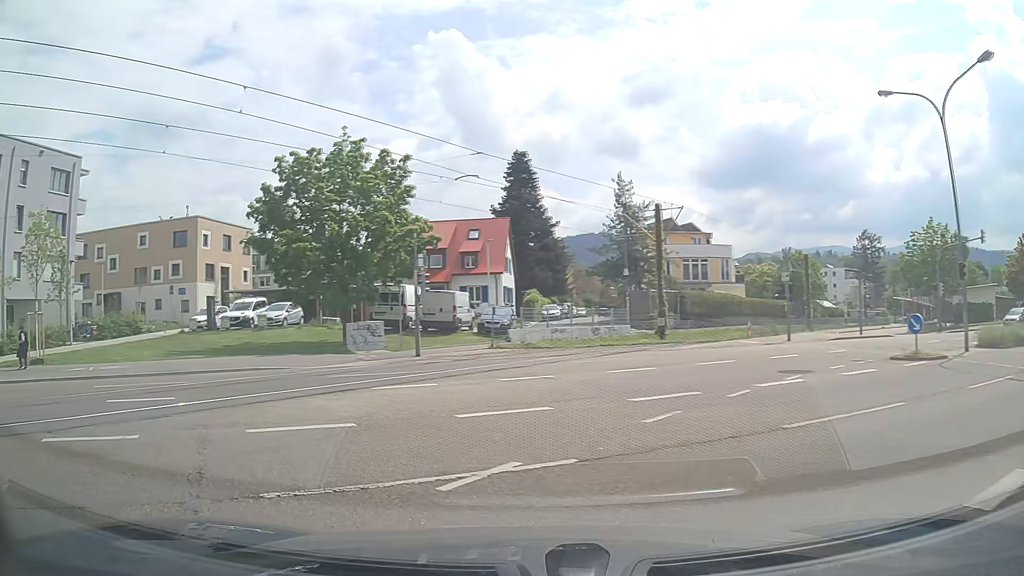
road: residential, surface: asphalt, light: Day
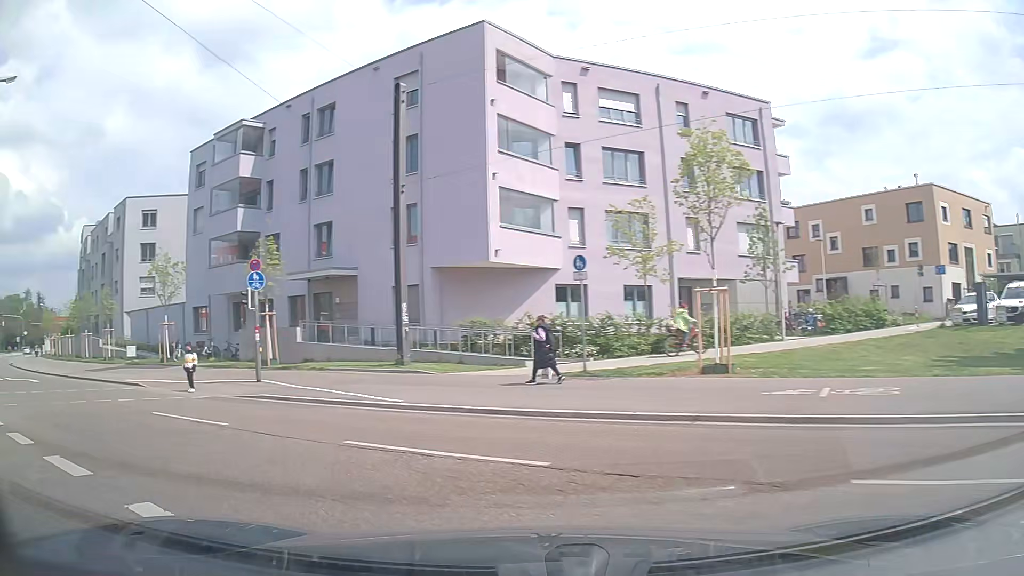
(-6.0, +10.1) m; -62°
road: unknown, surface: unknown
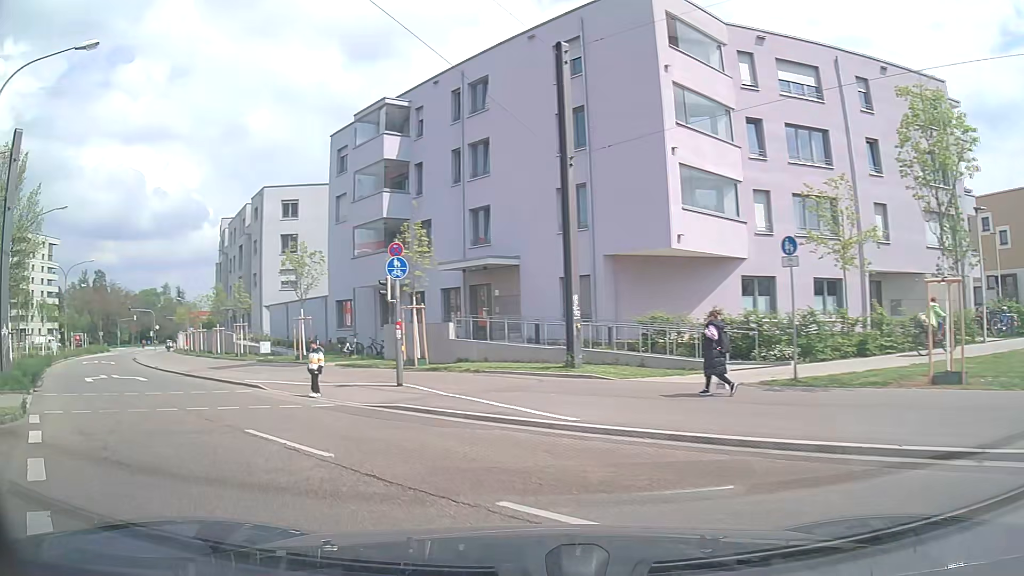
(-0.4, +3.2) m; -12°
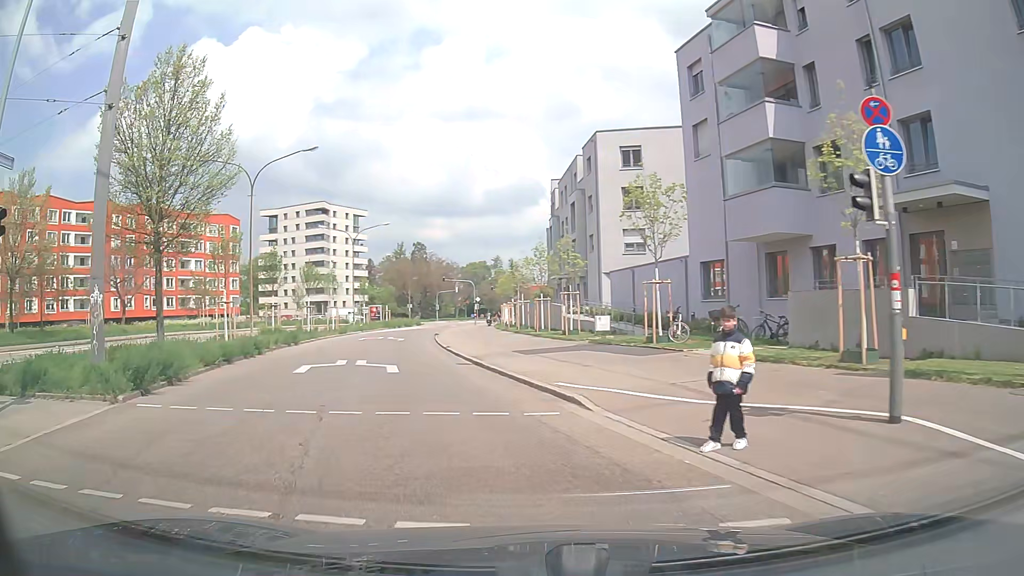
(-3.1, +10.2) m; -30°
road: secondary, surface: asphalt
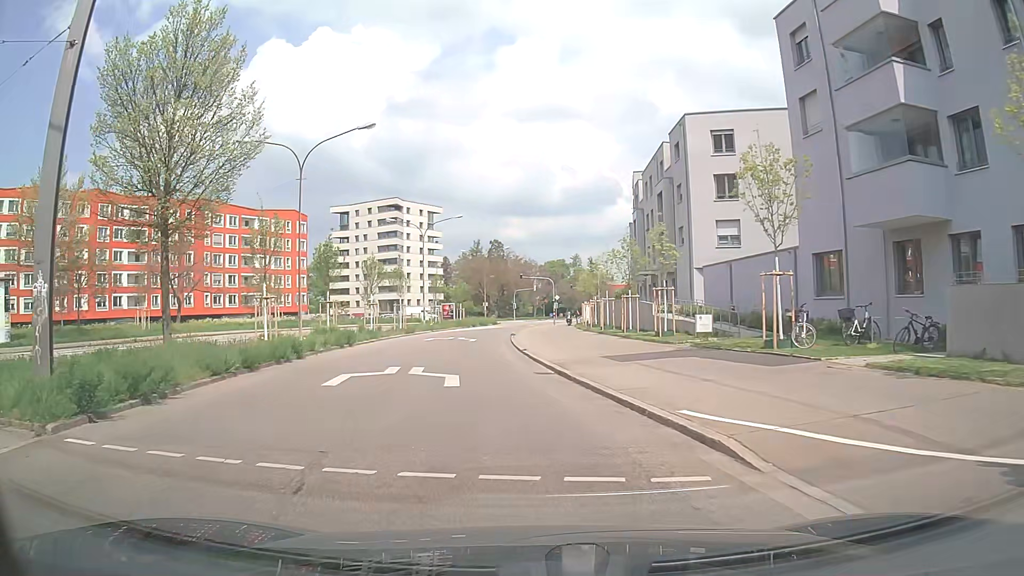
(-0.3, +4.1) m; -6°
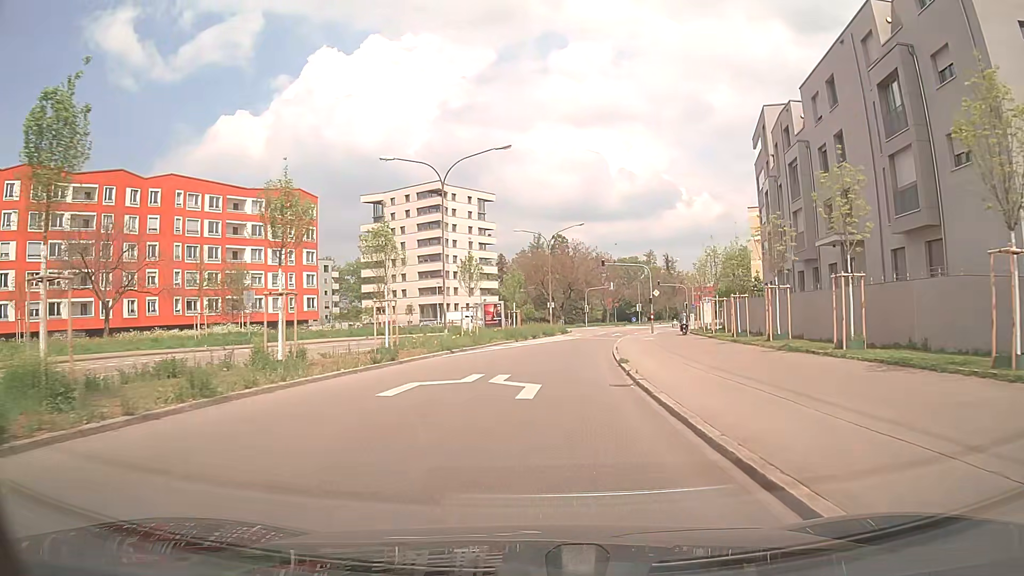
(-2.0, +26.3) m; -5°
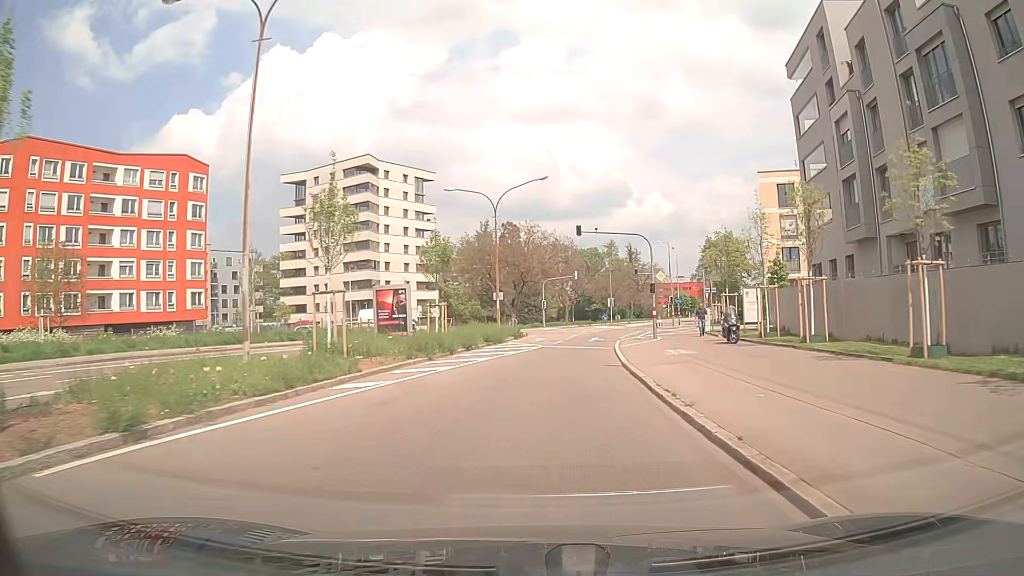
(+0.6, +19.8) m; +4°
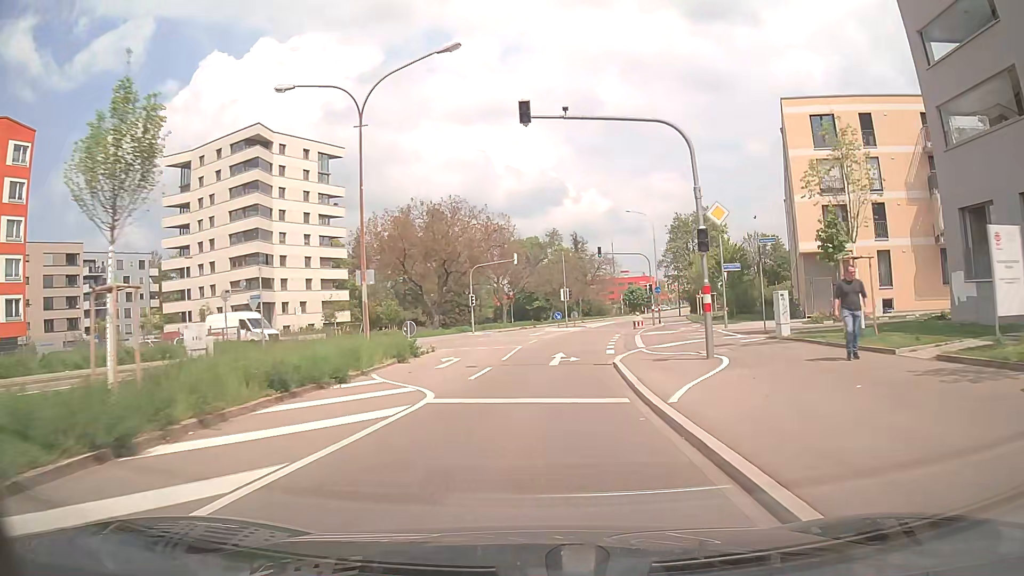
(+1.0, +21.0) m; +6°
(0, +10) (0, +20) (+1, +30) (+3, +40) (+4, +50) (+6, +60) (+9, +69) (+11, +79) (+14, +89) (+17, +98) m
